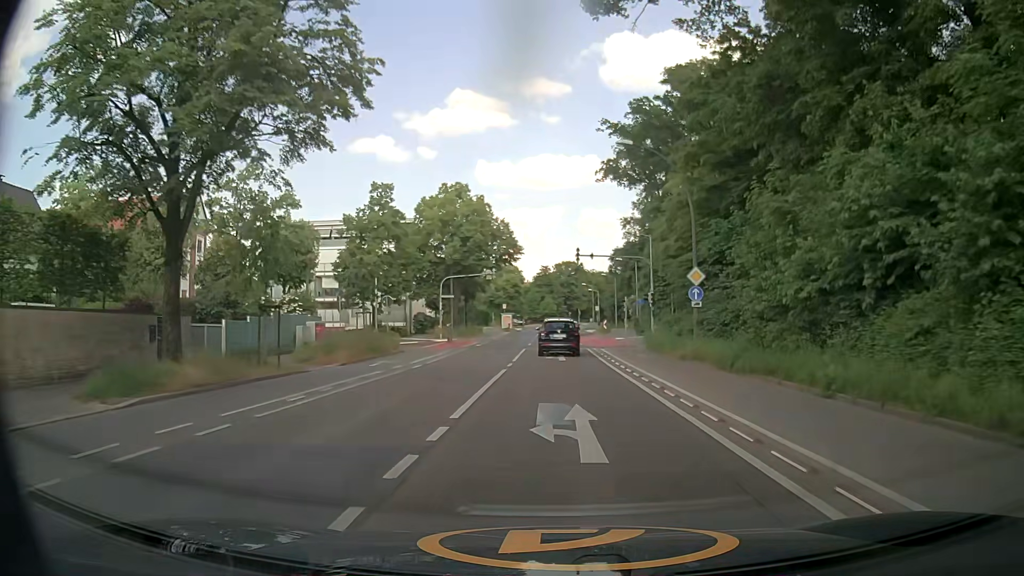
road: secondary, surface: asphalt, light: Day
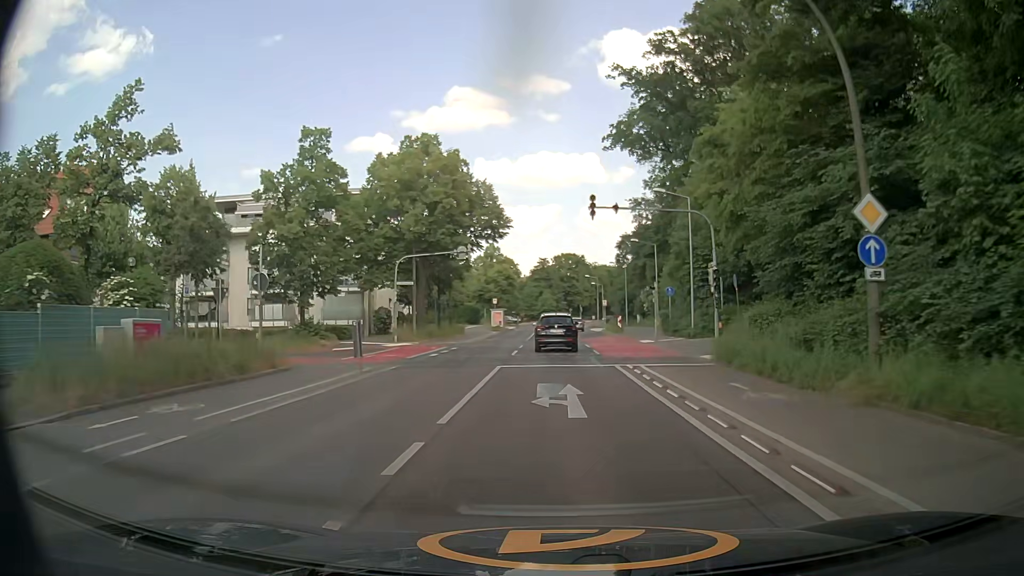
(+0.2, +16.3) m; +1°
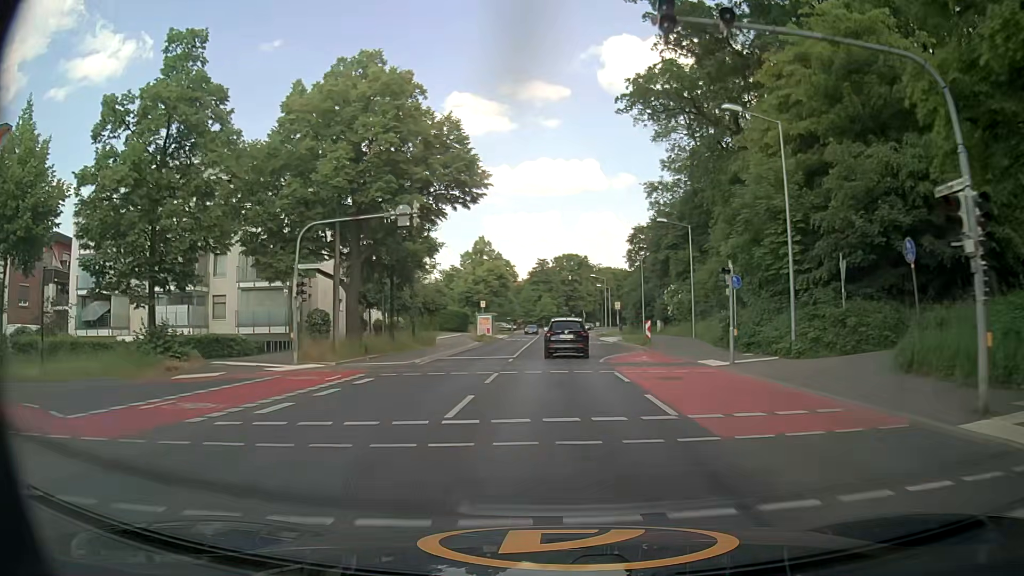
(+0.1, +16.4) m; +1°
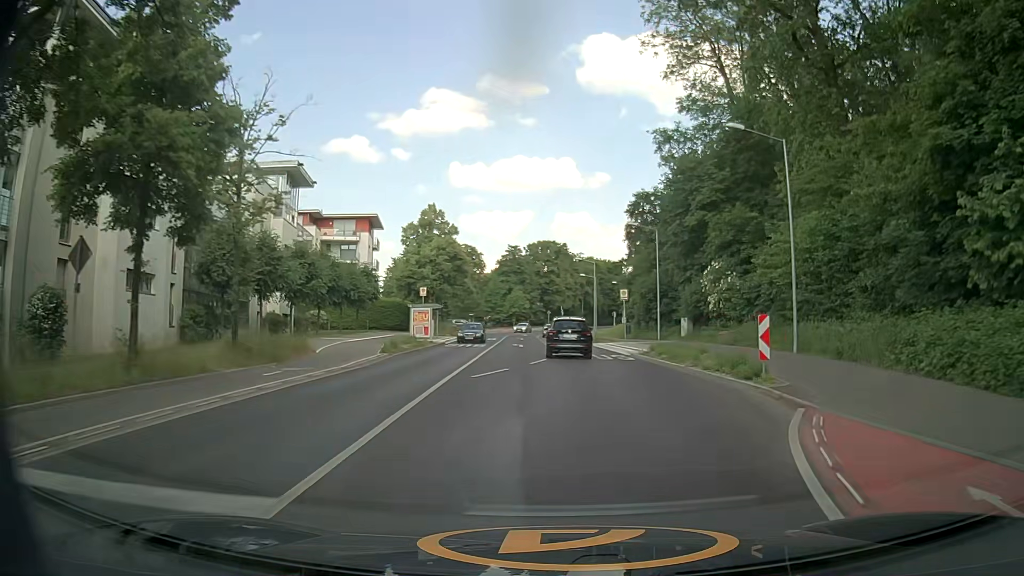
(-0.3, +23.9) m; +1°
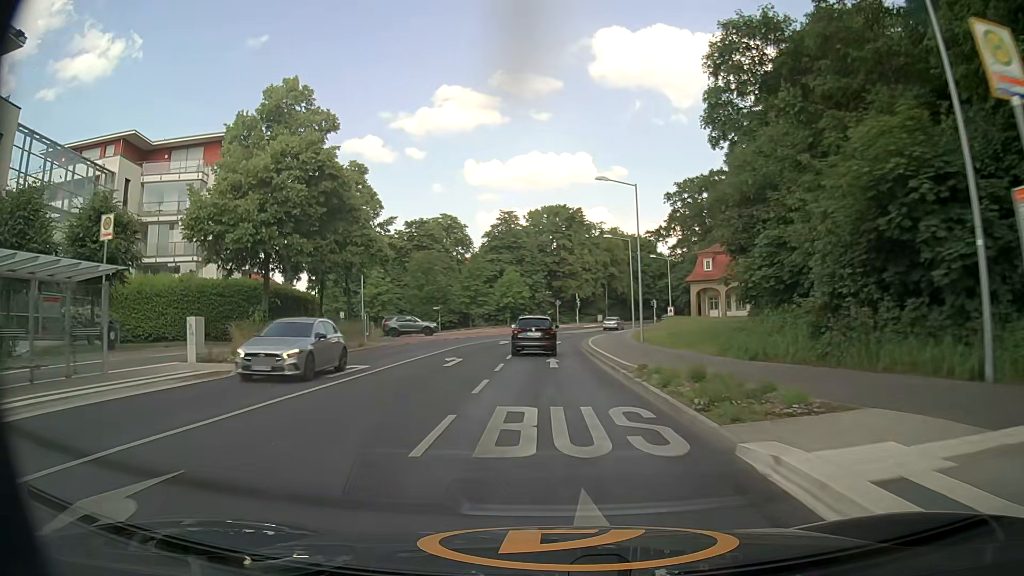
(+1.5, +39.6) m; -1°
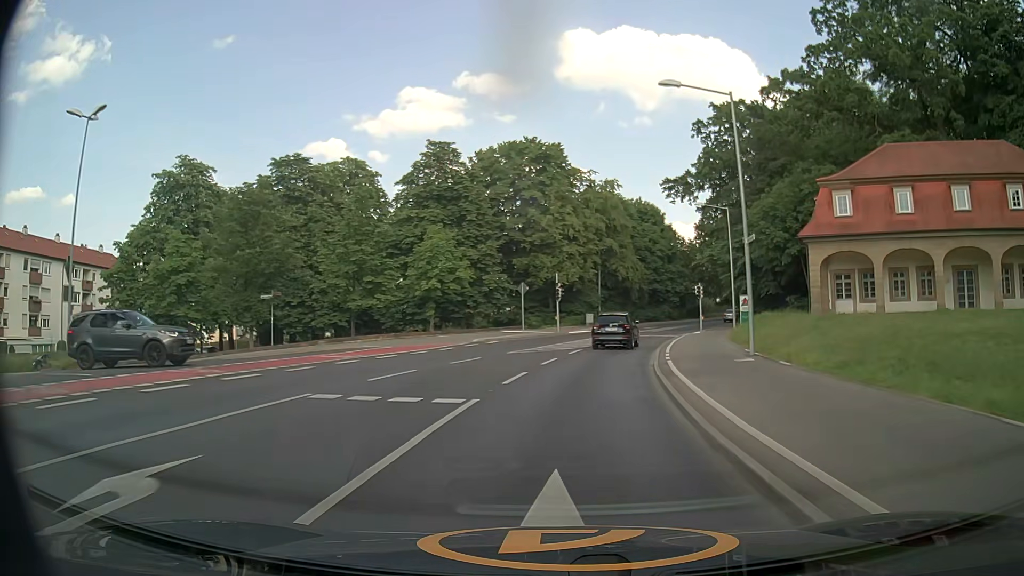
(-0.1, +39.0) m; +3°
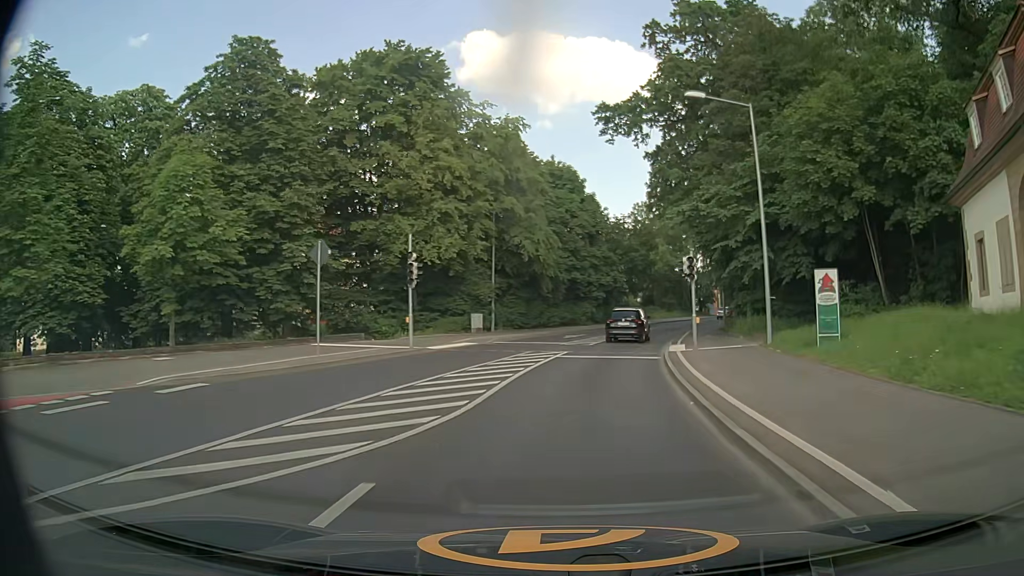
(+1.5, +23.5) m; +9°
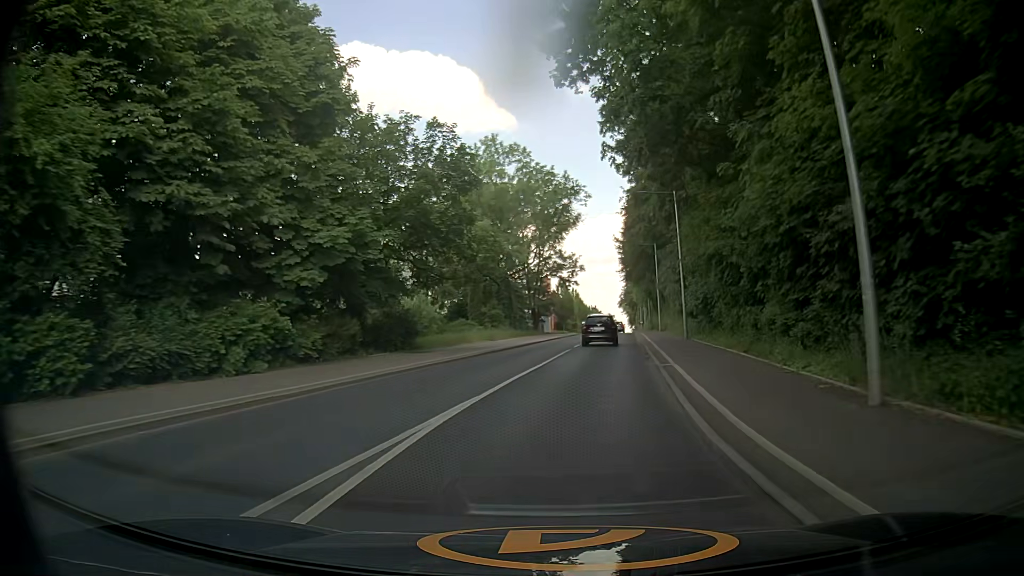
(+5.4, +39.6) m; +15°
(0, +10) (+1, +20) (+2, +30) (+3, +40) (+5, +50) (+6, +60) (+7, +70) (+8, +80) (+10, +89) (+11, +99) m
